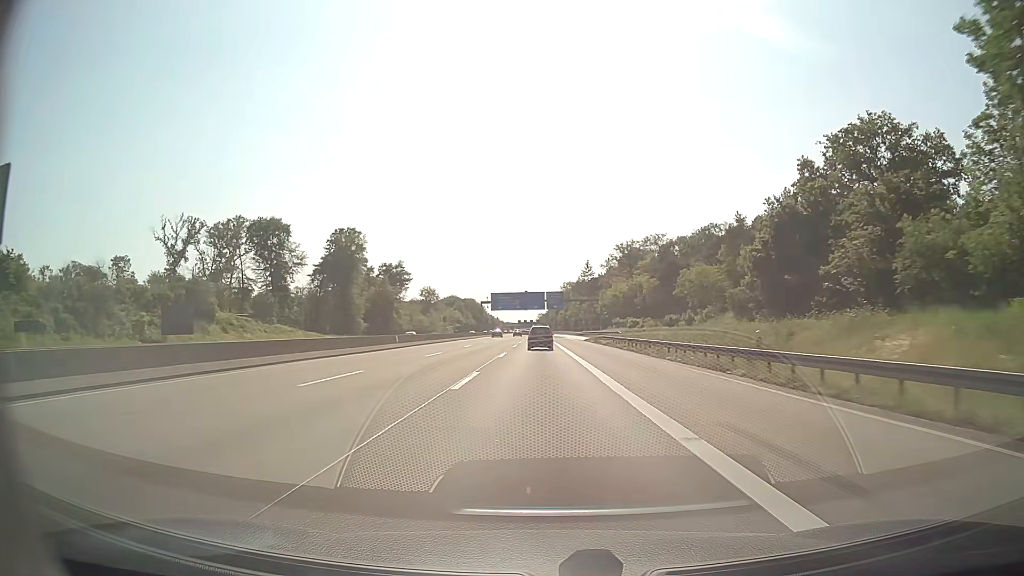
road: motorway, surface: asphalt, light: Day
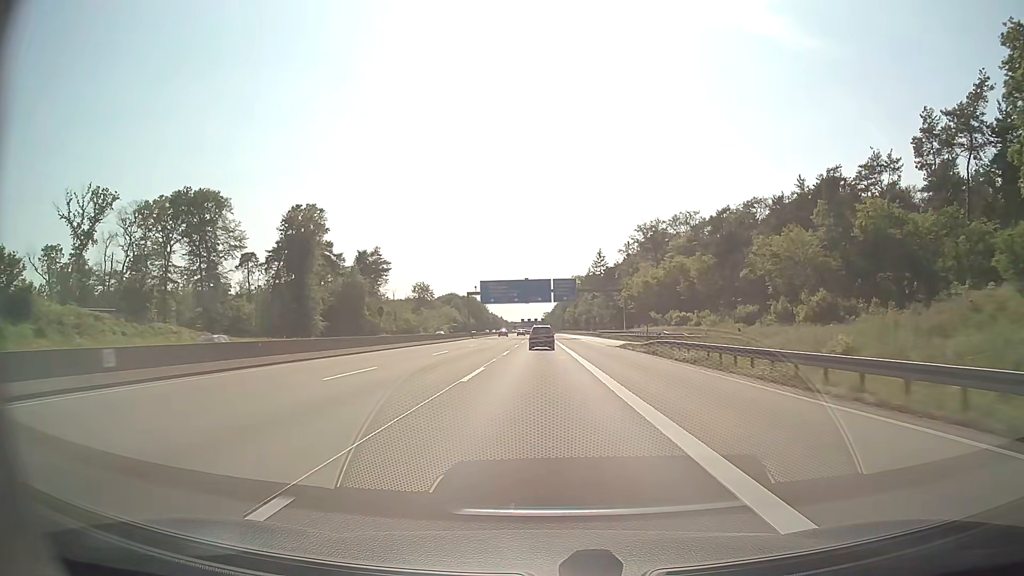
(-0.1, +34.5) m; 0°
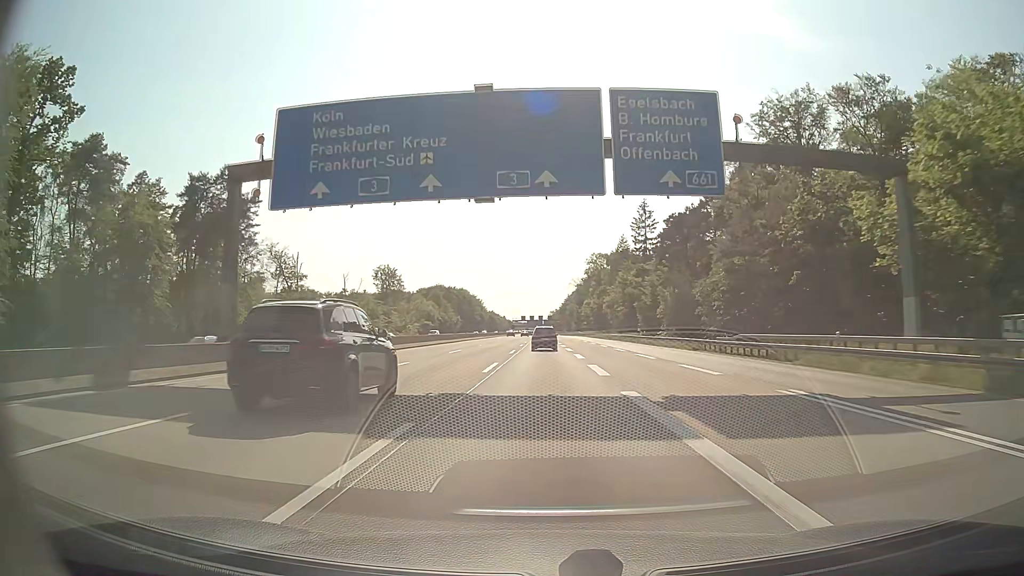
(-0.5, +86.6) m; -1°
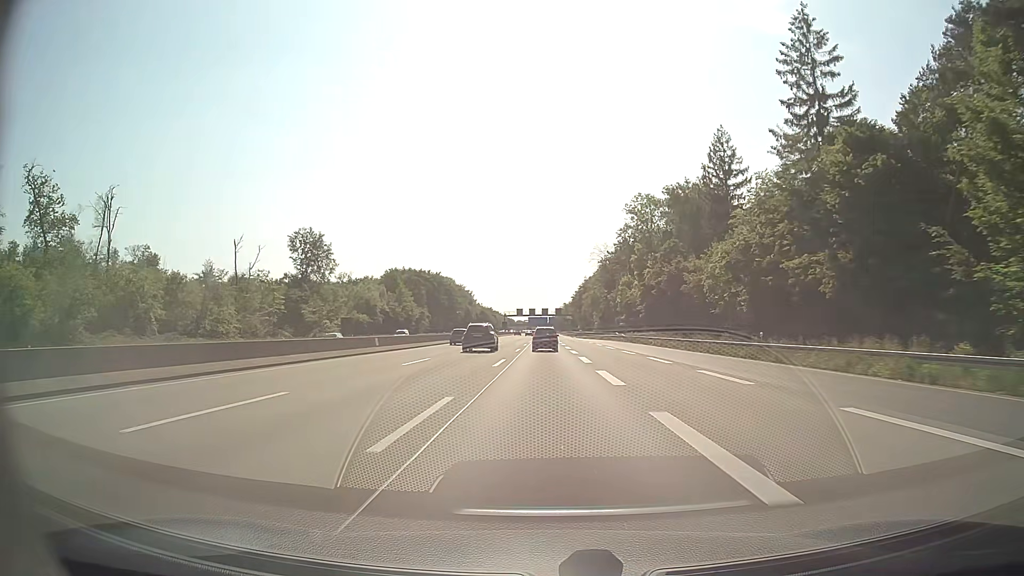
(0.0, +87.0) m; 0°
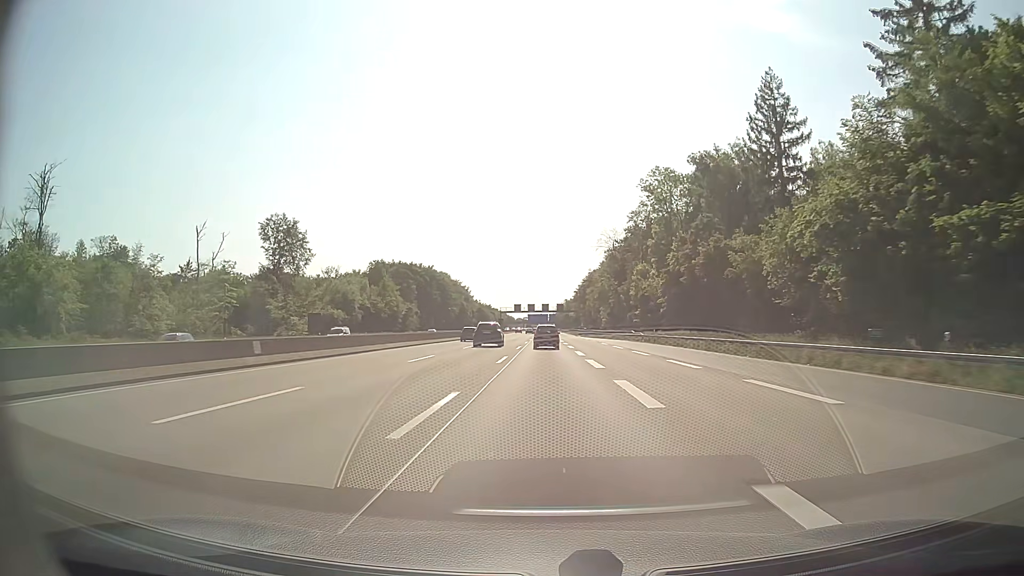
(0.0, +17.4) m; 0°
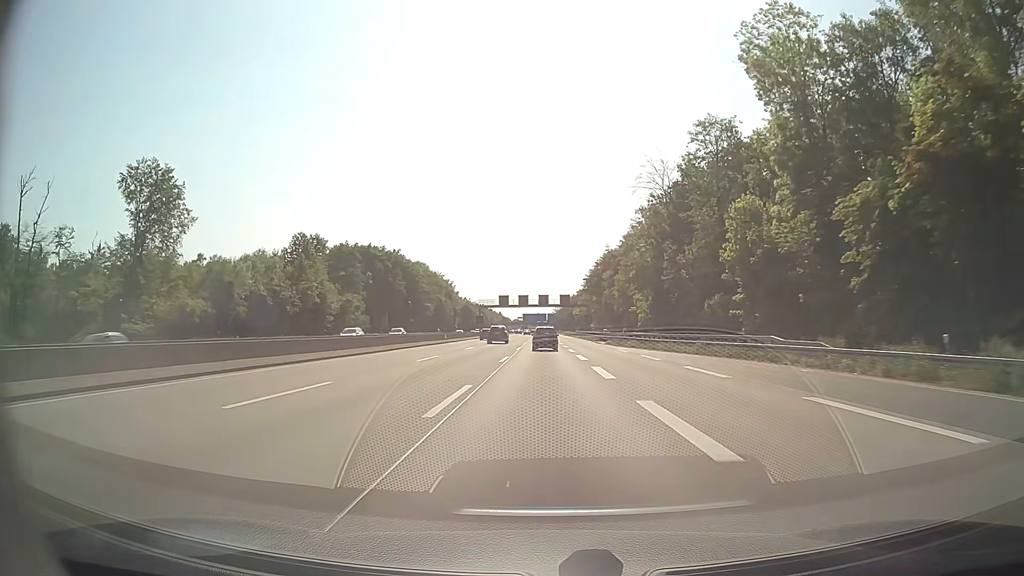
(0.0, +52.3) m; 0°
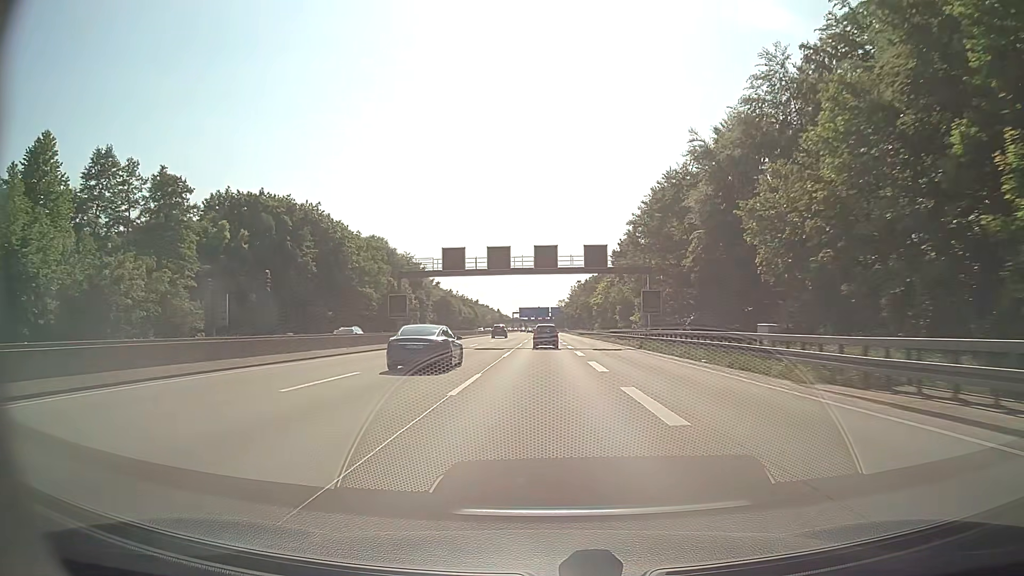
(+0.1, +69.7) m; 0°
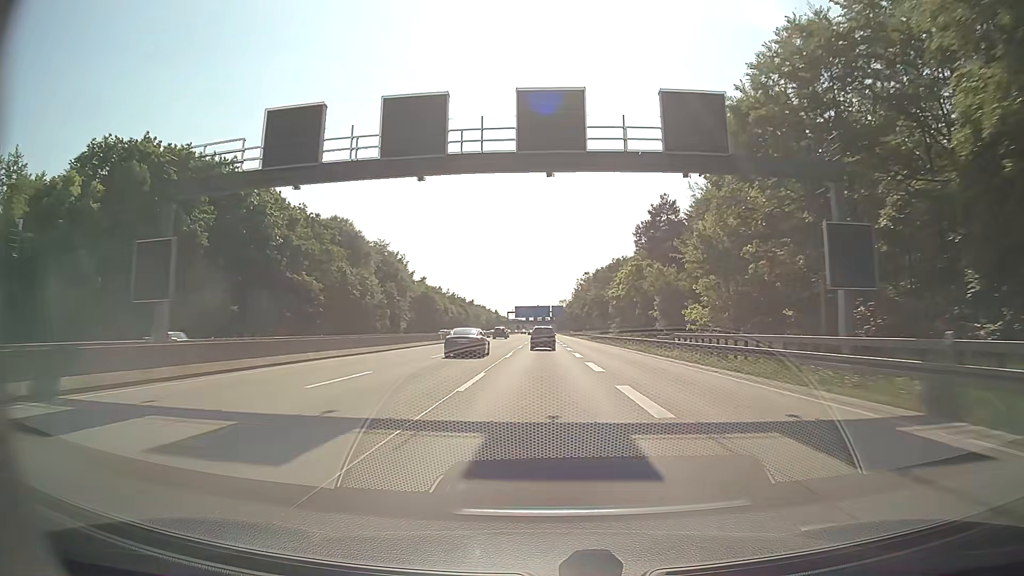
(0.0, +34.9) m; 0°
(0, +10) (0, +20) (0, +30) (0, +40) (0, +50) (0, +60) (0, +70) (0, +80) (0, +90) (0, +100) m
